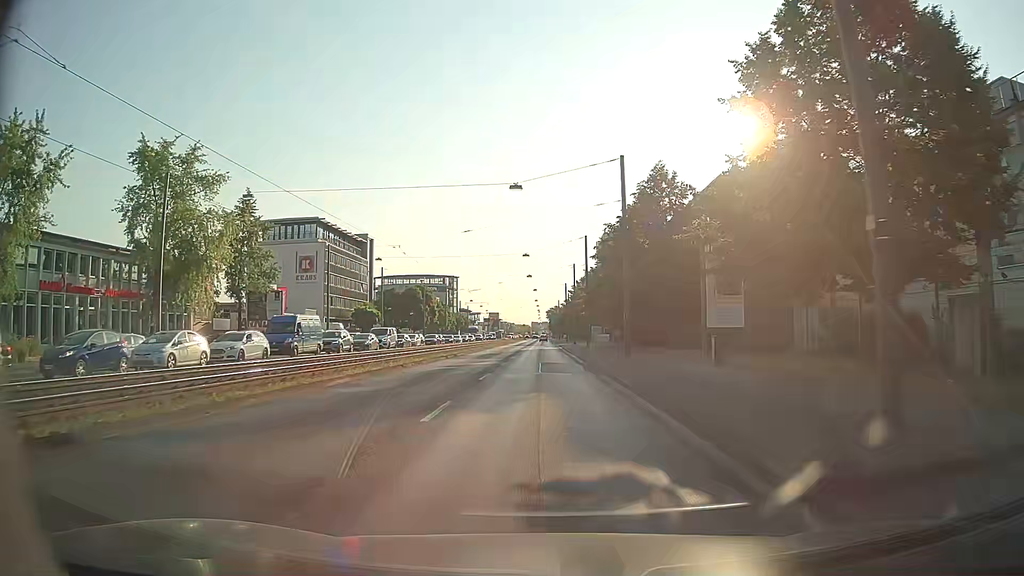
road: primary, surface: asphalt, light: Day
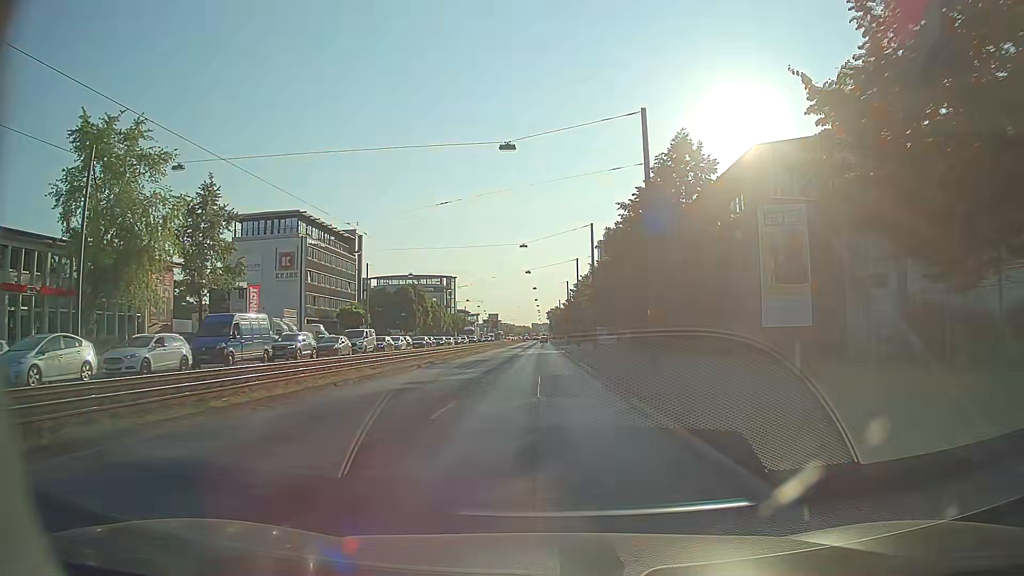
(0.0, +8.2) m; 0°
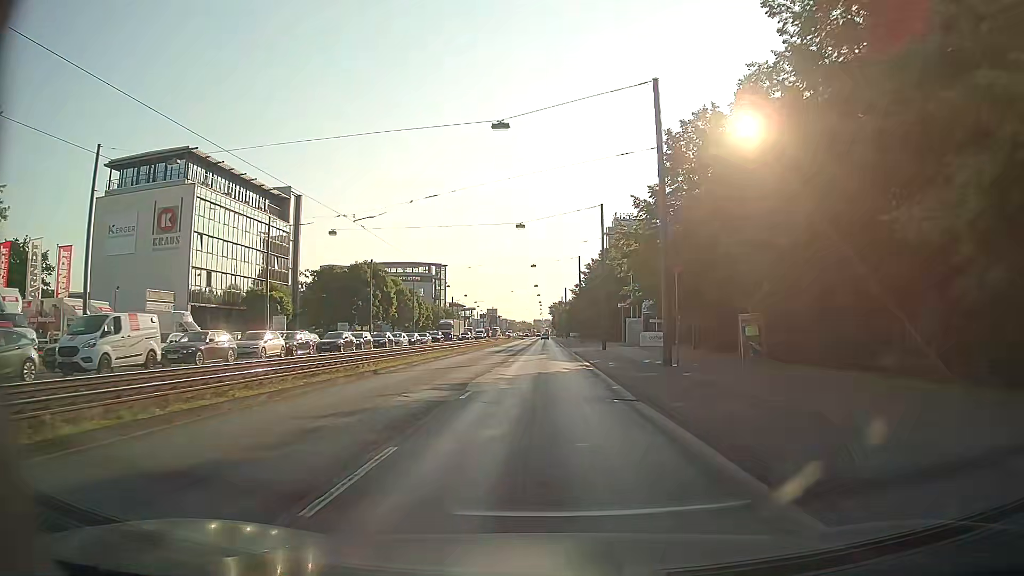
(0.0, +32.8) m; 0°
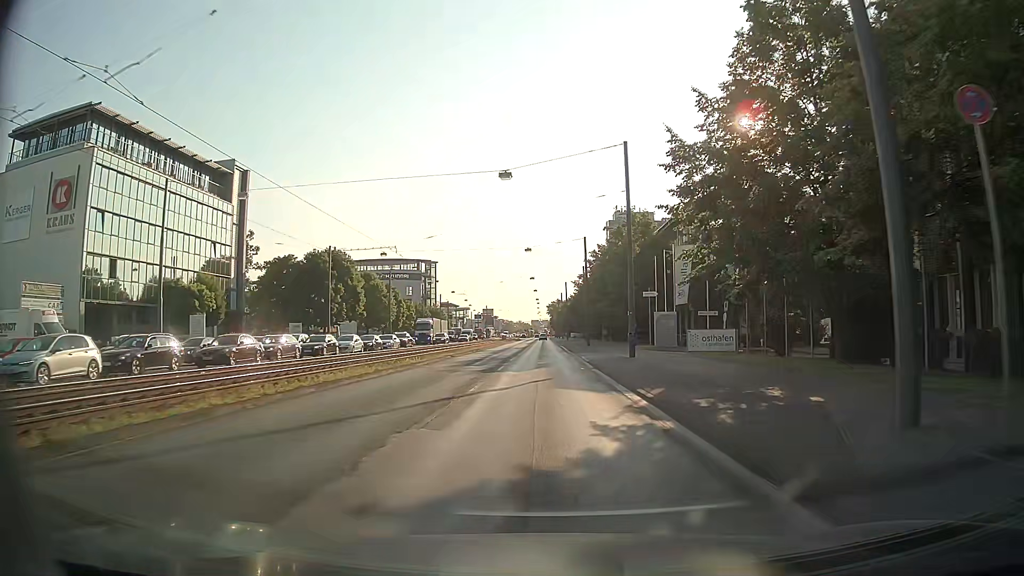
(0.0, +16.4) m; +1°
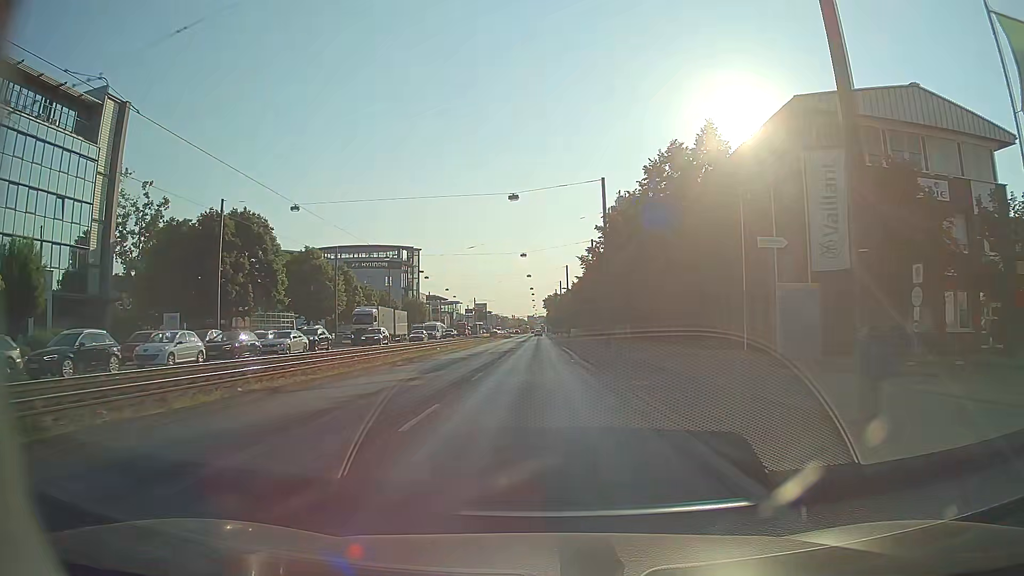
(-0.1, +24.7) m; 0°
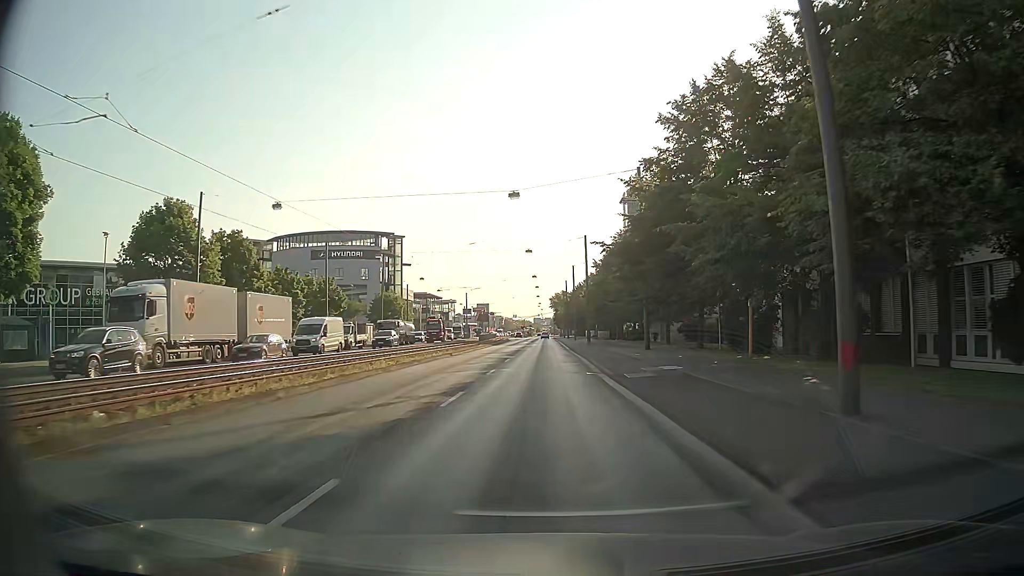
(0.0, +32.9) m; -1°
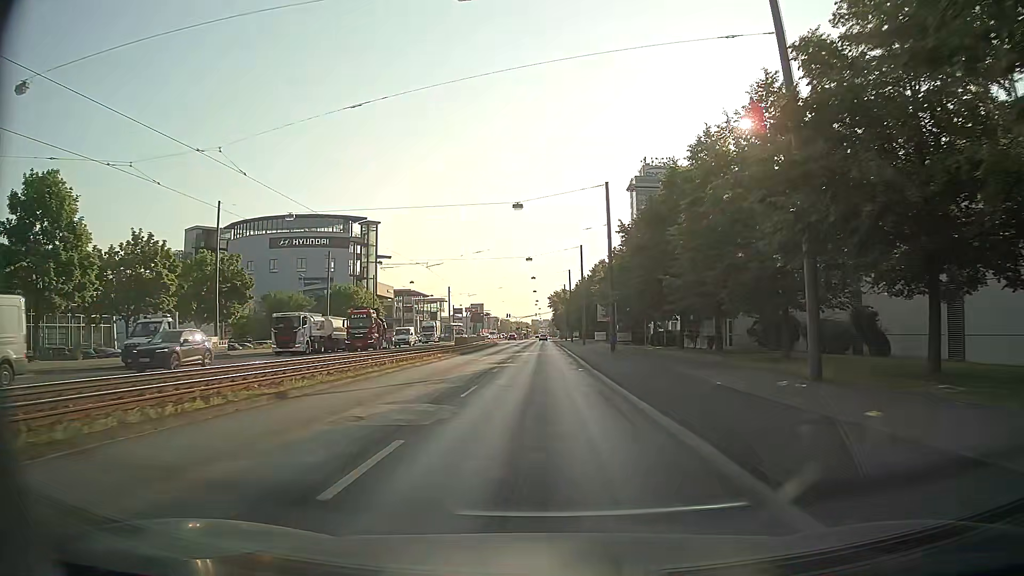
(+0.1, +24.7) m; 0°
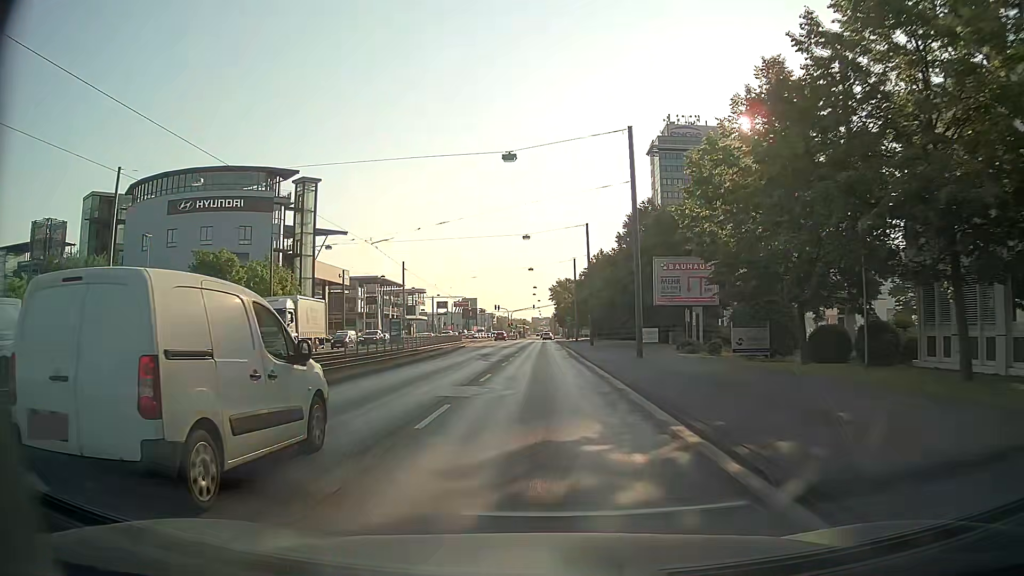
(0.0, +41.3) m; 0°
(0, +10) (0, +20) (0, +30) (0, +40) (0, +50) (0, +60) (0, +70) (0, +80) (0, +90) (0, +100) m
